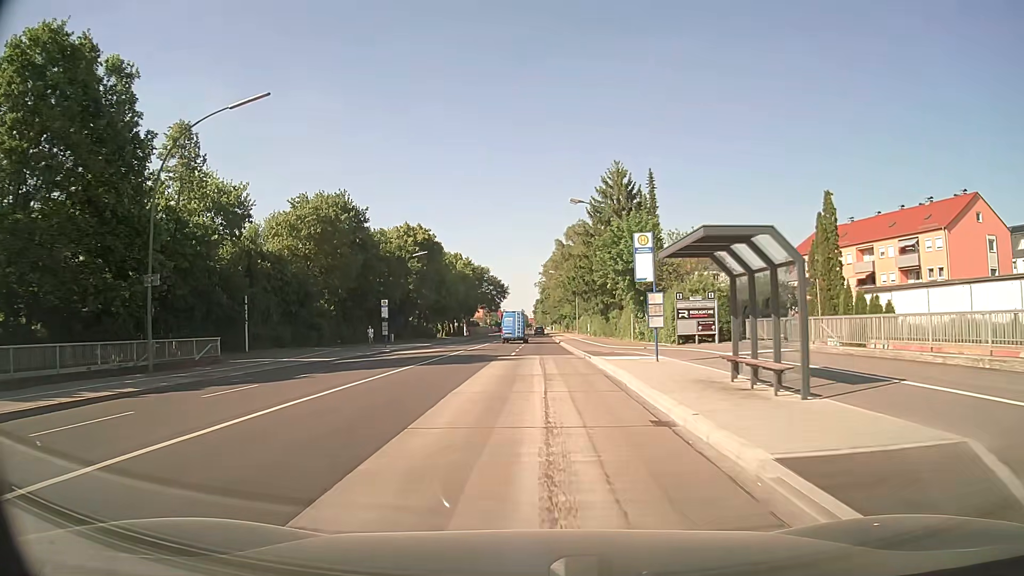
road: secondary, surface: asphalt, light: Day
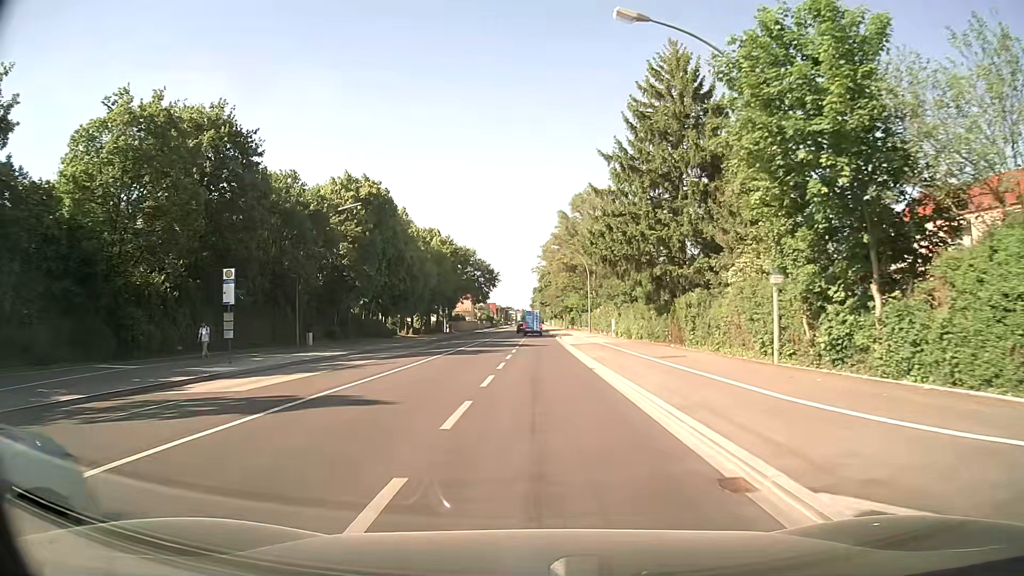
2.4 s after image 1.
(+0.3, +28.1) m; +1°
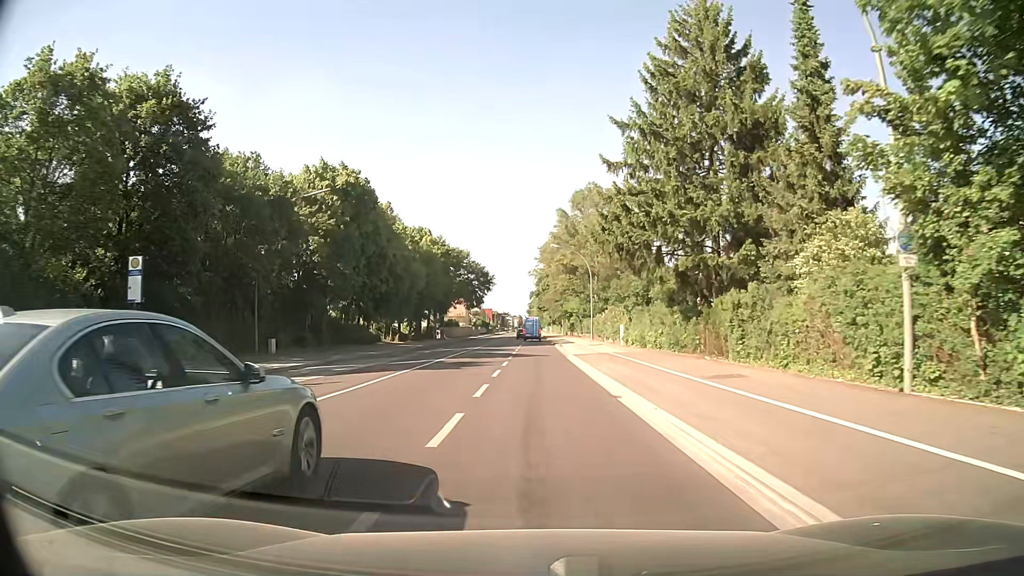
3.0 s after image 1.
(0.0, +7.0) m; 0°
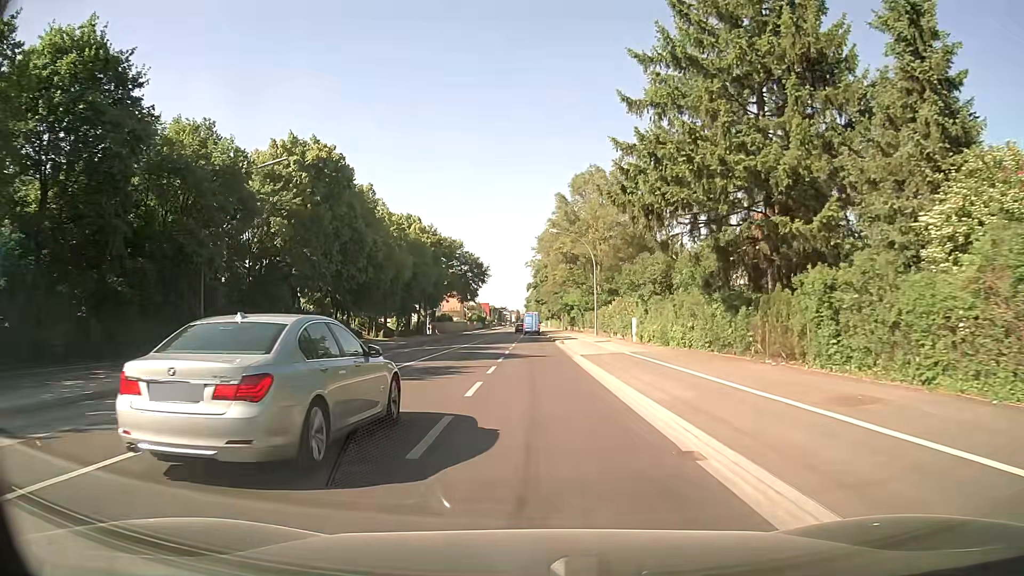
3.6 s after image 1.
(0.0, +7.0) m; 0°
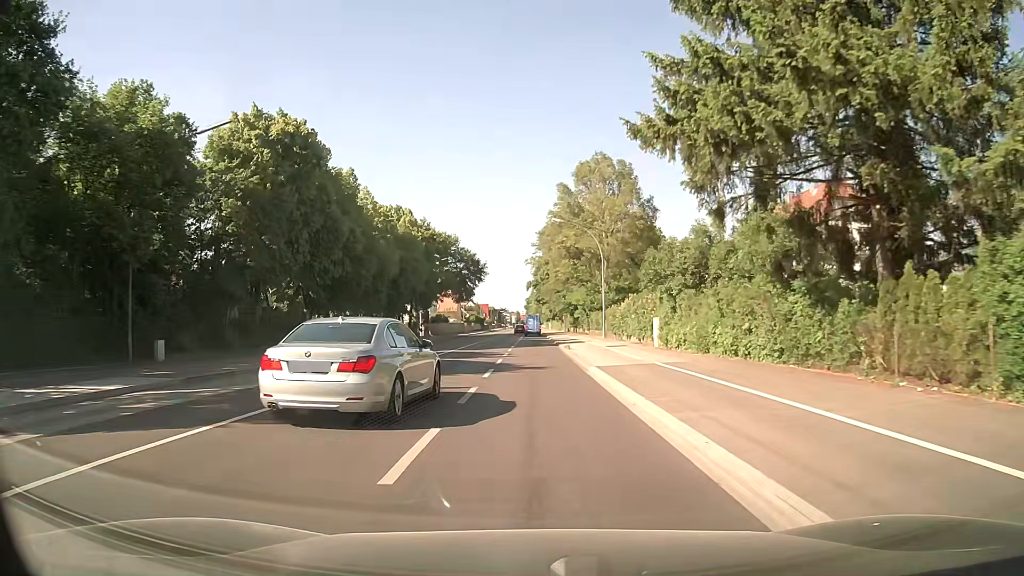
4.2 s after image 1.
(0.0, +7.2) m; +1°
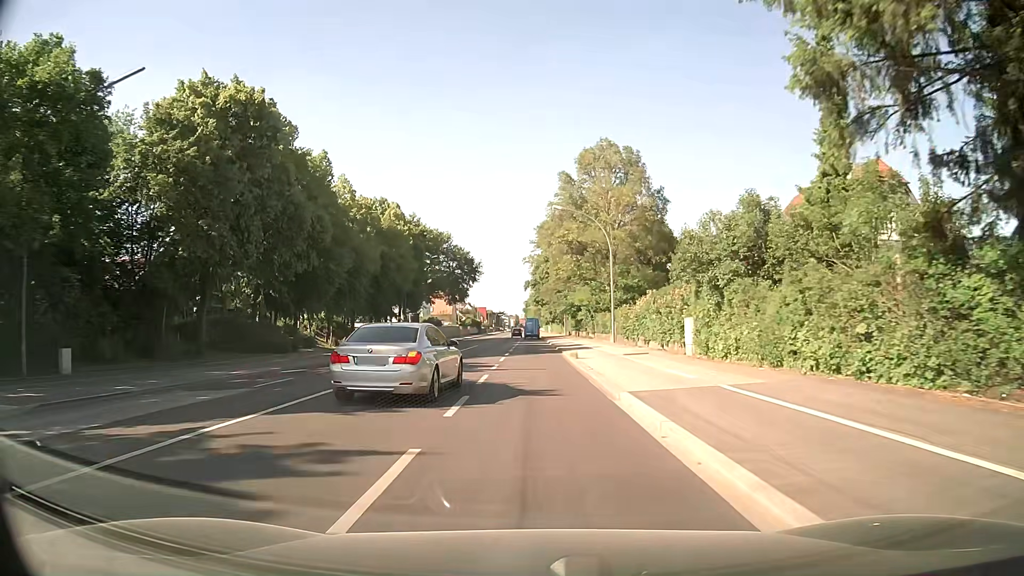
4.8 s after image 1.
(0.0, +7.4) m; 0°
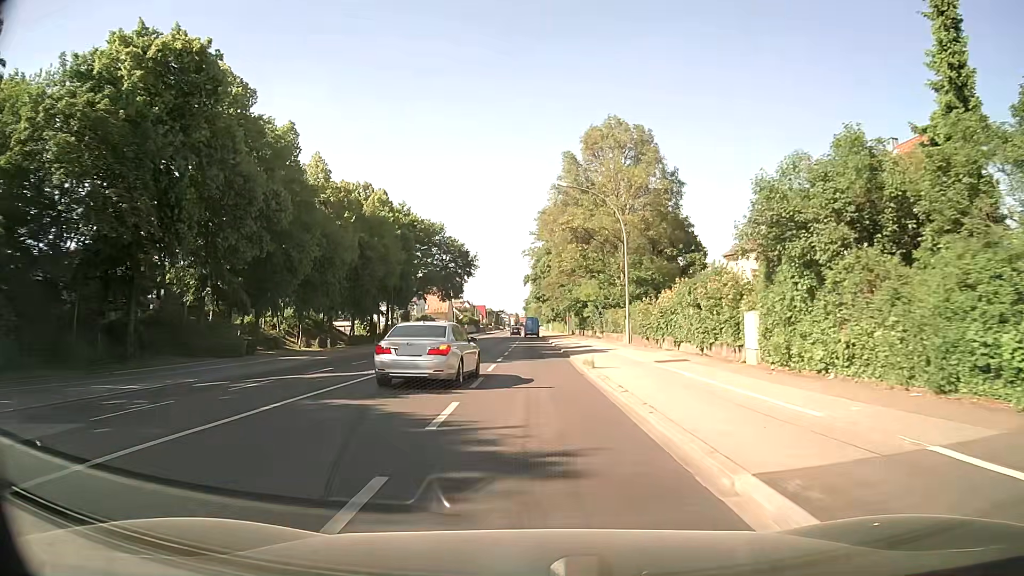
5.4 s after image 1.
(0.0, +7.5) m; 0°
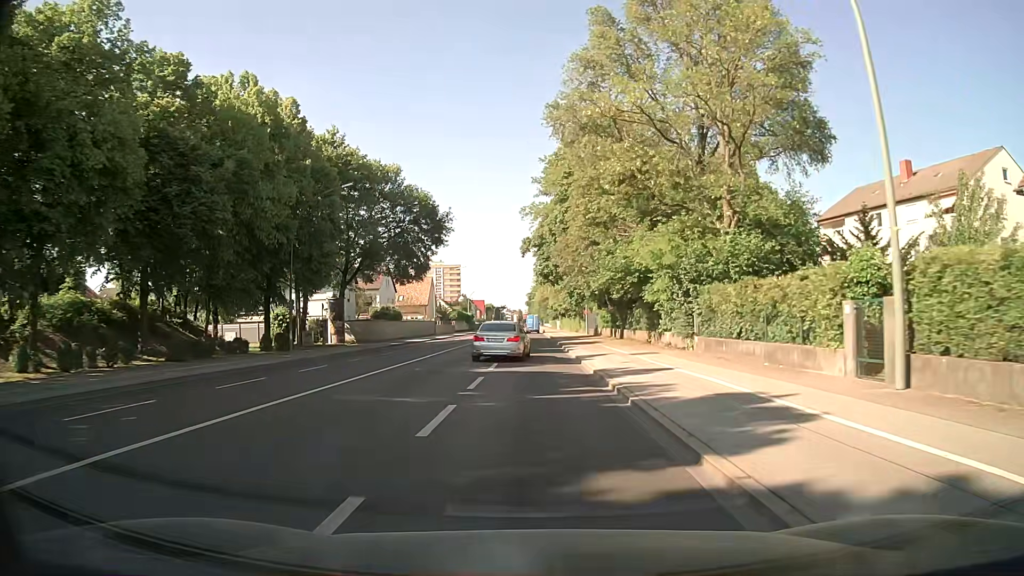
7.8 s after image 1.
(+0.1, +30.9) m; 0°
(0, +10) (0, +20) (0, +30) (0, +40) (0, +50) (0, +60) (0, +70) (-1, +80) (-1, +90) (-1, +100) m
